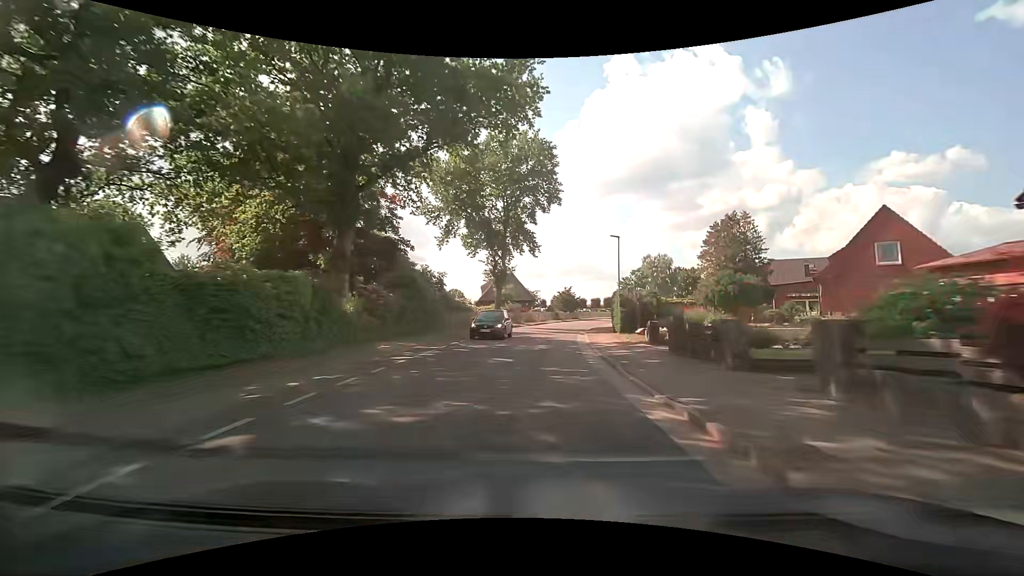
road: tertiary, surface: asphalt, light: Day
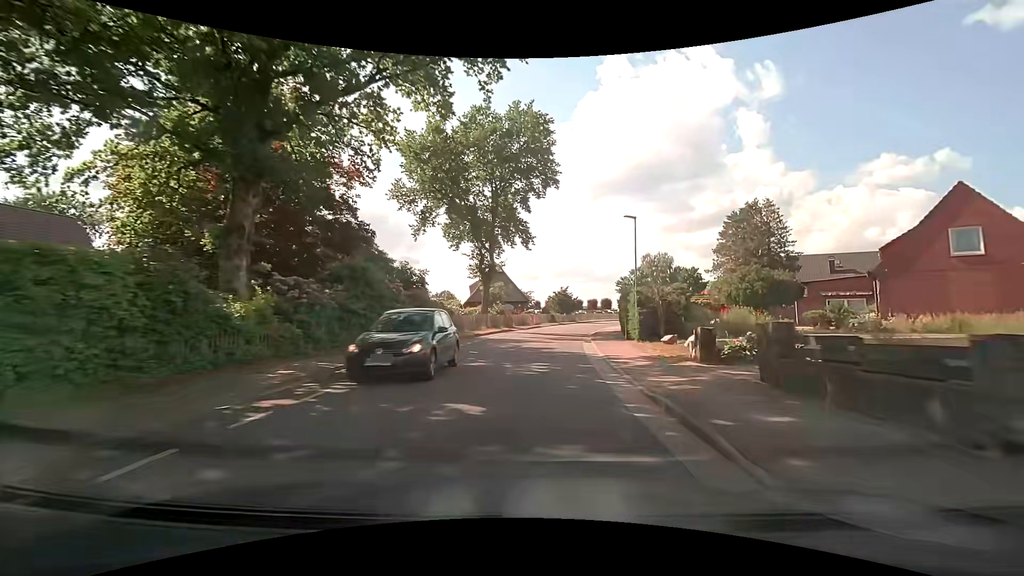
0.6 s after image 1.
(0.0, +7.0) m; 0°
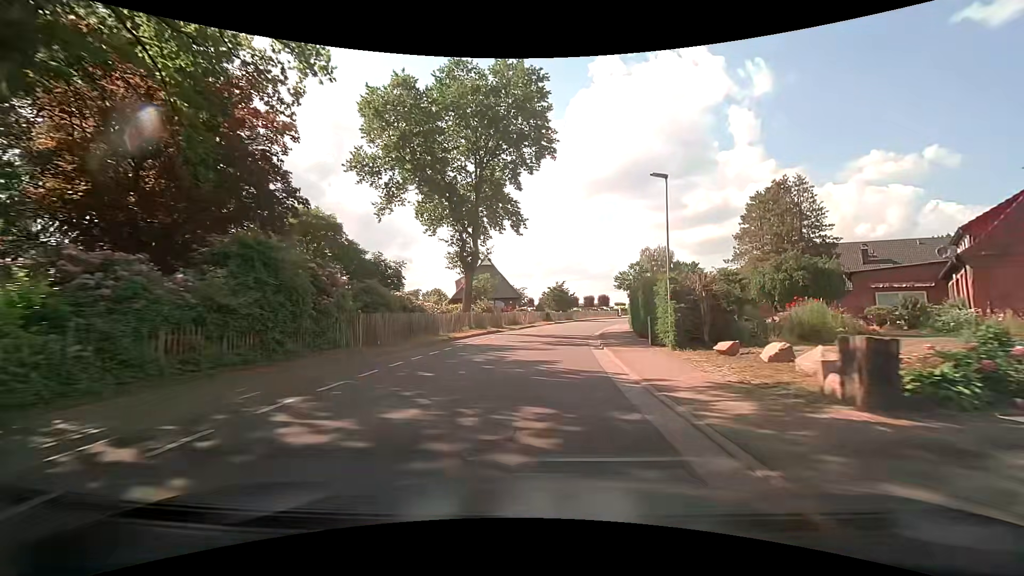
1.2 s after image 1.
(+0.1, +7.0) m; +2°
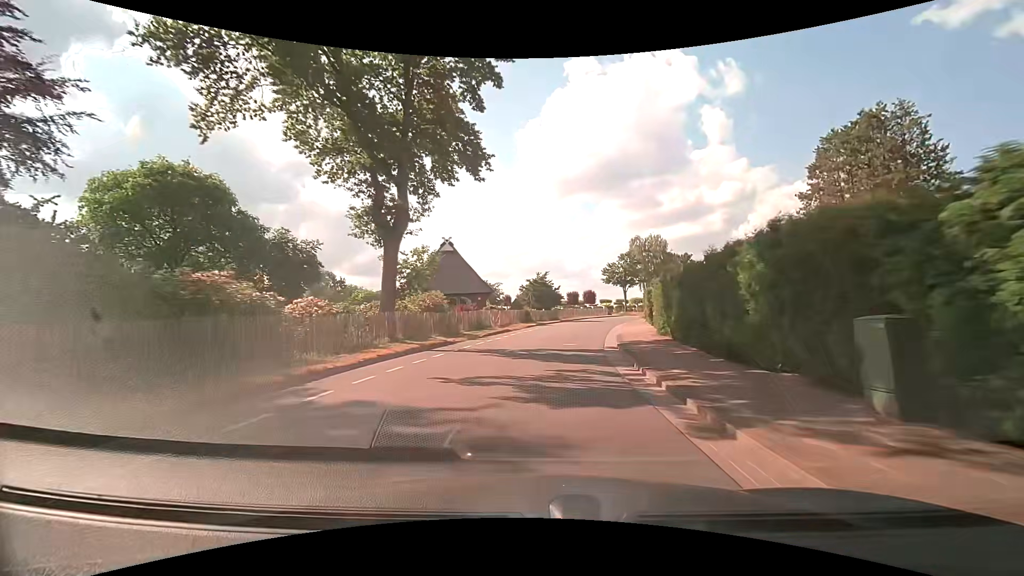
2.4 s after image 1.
(+0.2, +14.2) m; +2°
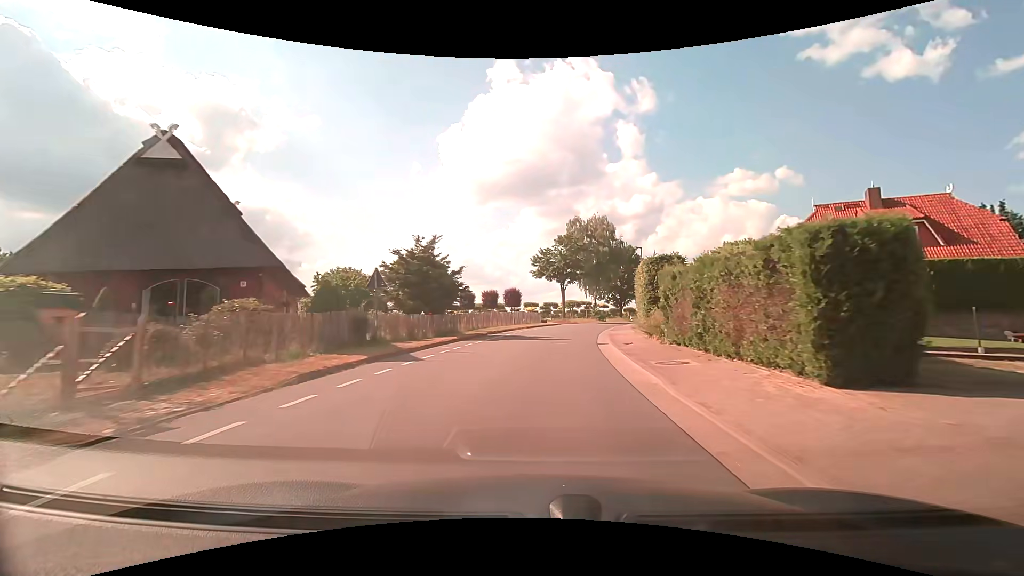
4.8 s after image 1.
(+2.2, +28.8) m; +9°
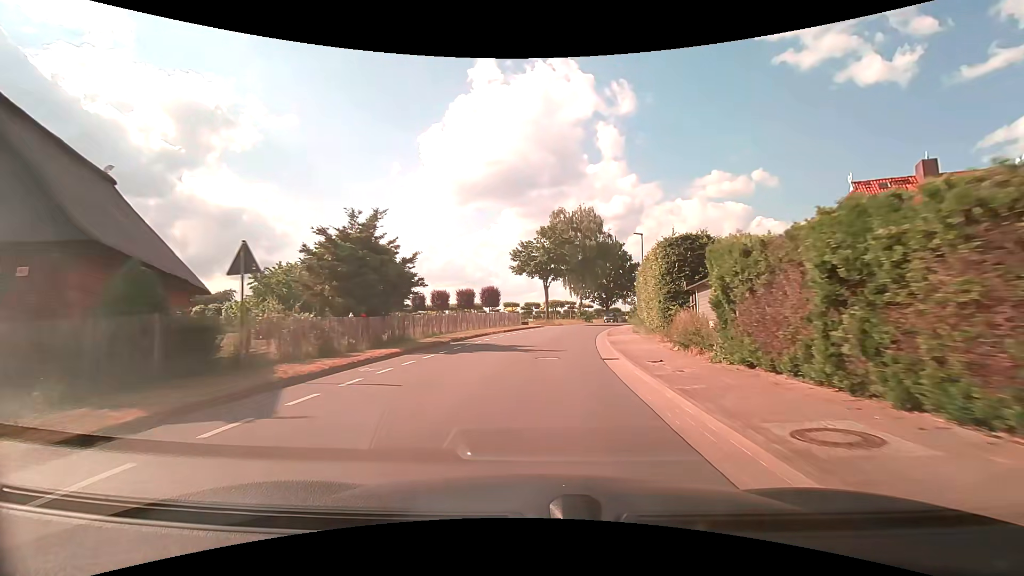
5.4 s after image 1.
(+0.2, +7.2) m; +2°
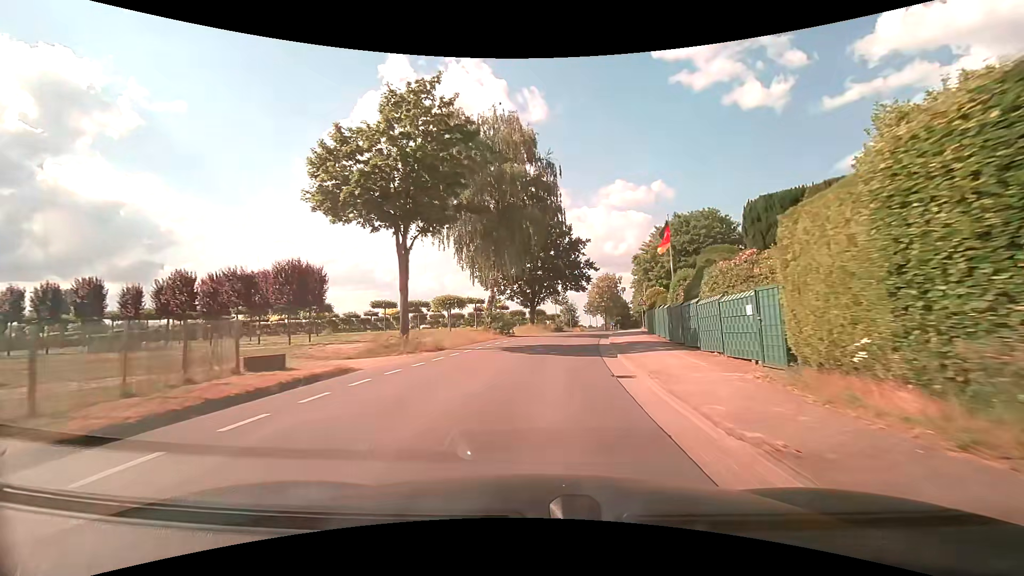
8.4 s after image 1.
(+3.1, +35.2) m; +10°
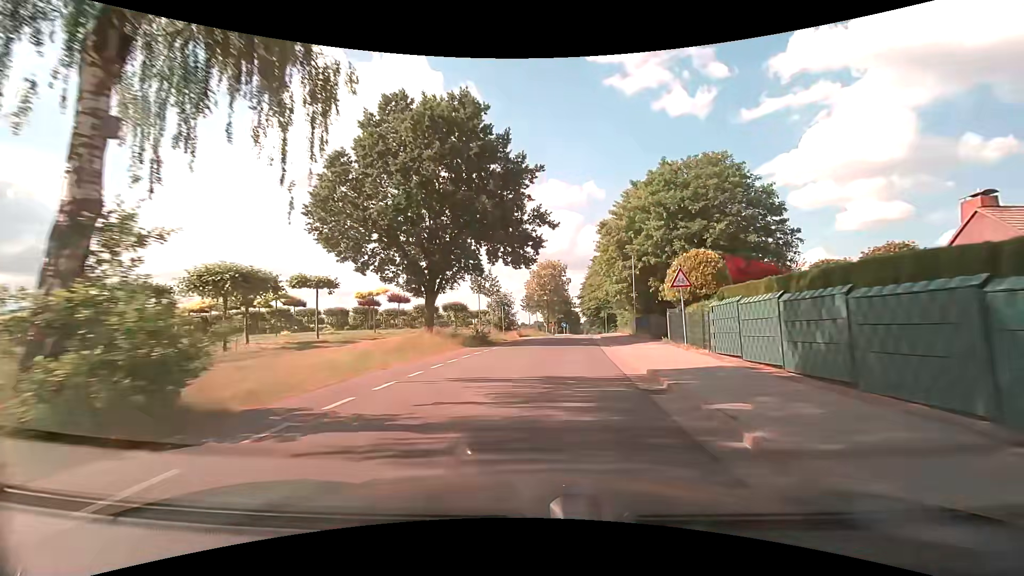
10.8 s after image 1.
(+2.1, +28.9) m; +8°
(0, +10) (+1, +20) (+2, +30) (+3, +40) (+5, +50) (+6, +60) (+8, +70) (+9, +79) (+9, +89) (+10, +99) m
